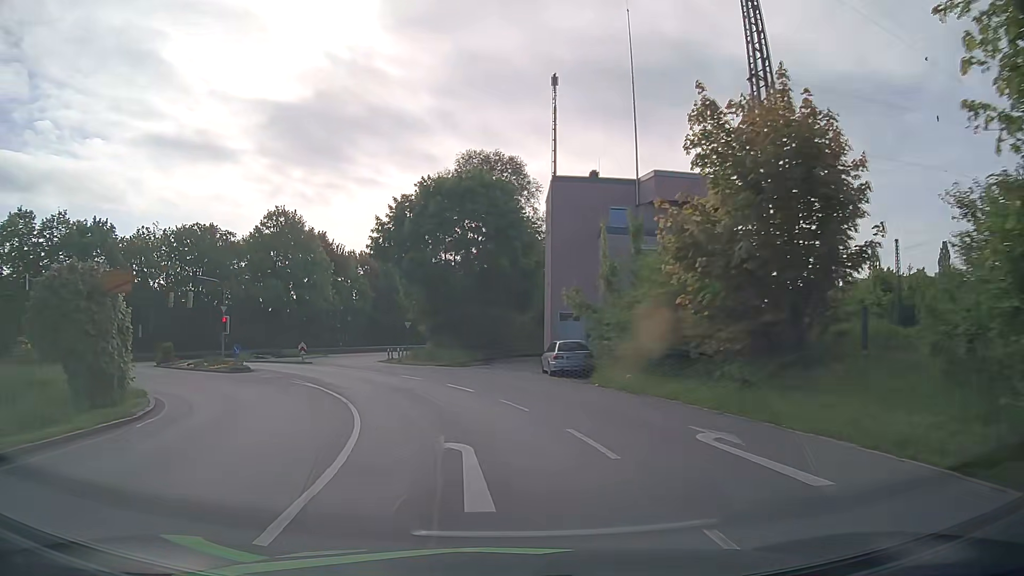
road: tertiary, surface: asphalt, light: Day
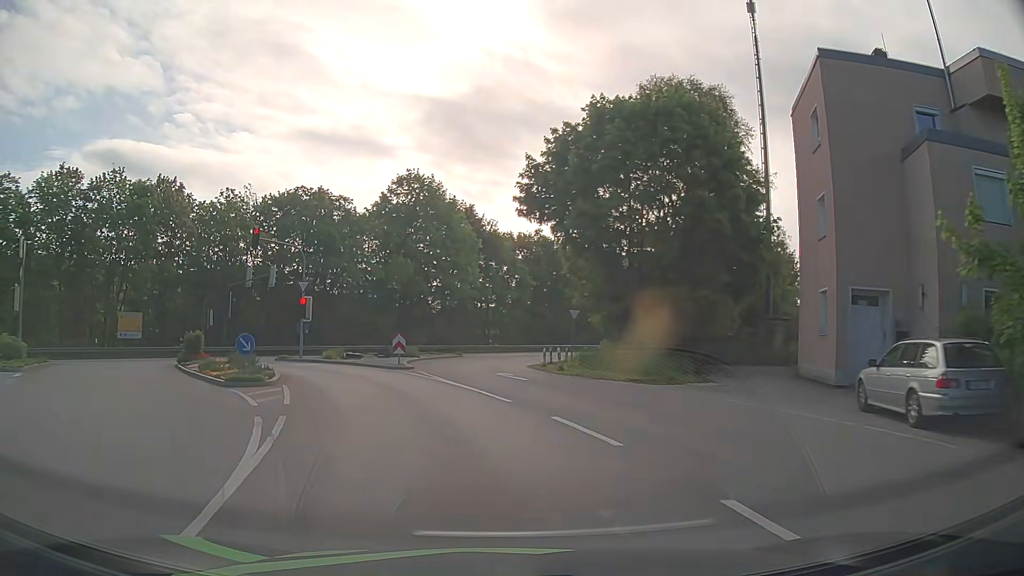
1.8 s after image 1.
(-2.0, +16.6) m; -14°
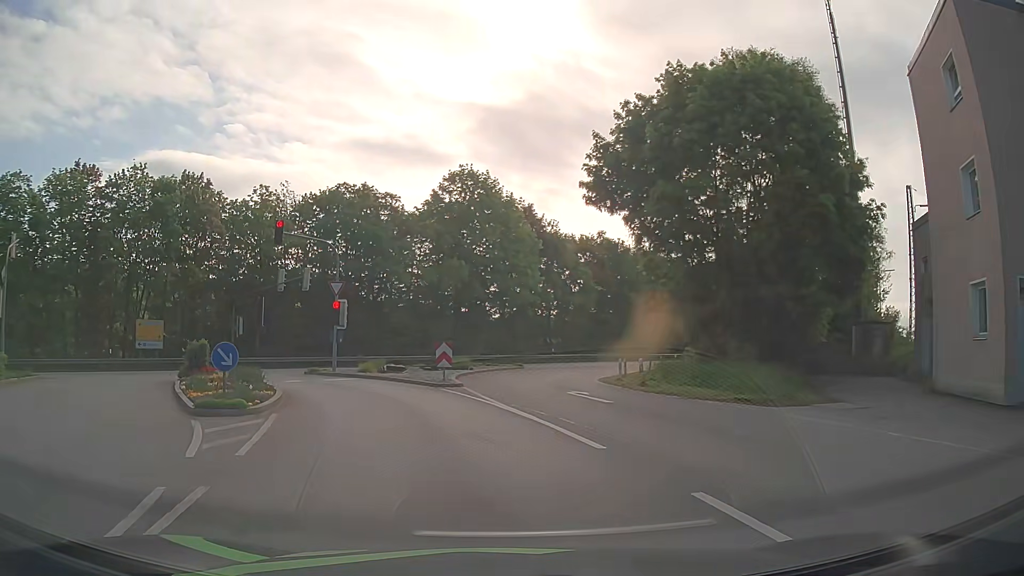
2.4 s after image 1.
(-0.2, +5.2) m; -5°
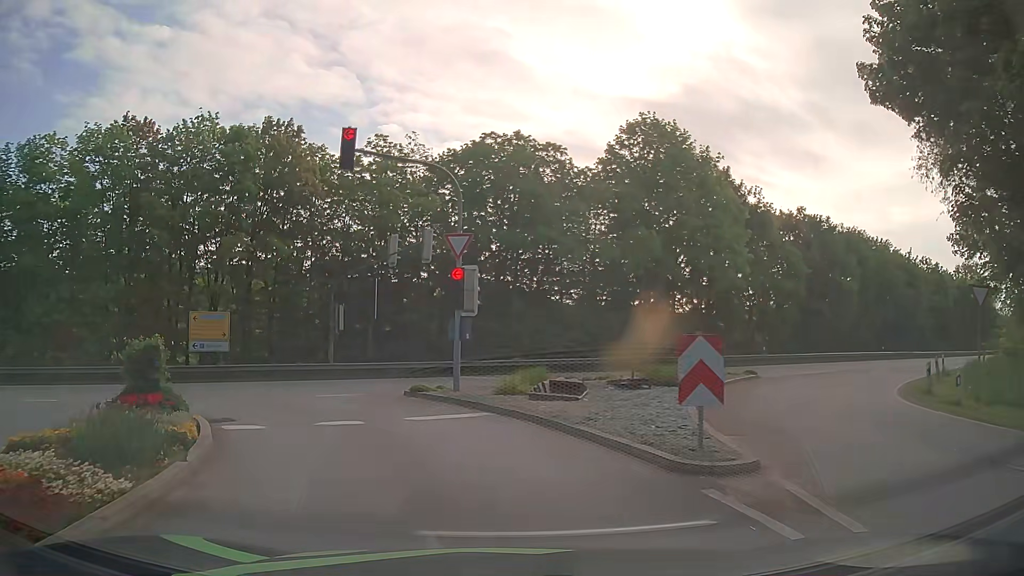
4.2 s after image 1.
(-1.7, +13.5) m; -14°
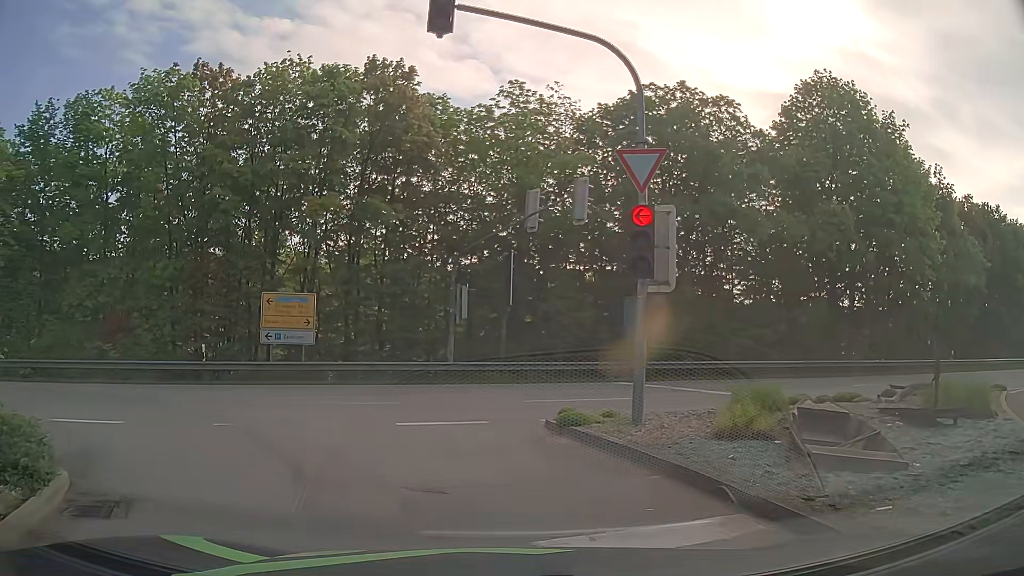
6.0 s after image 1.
(-0.8, +7.4) m; -15°
(-3, +9) (-10, +16) (-20, +18) (-30, +16) (-40, +14) (-49, +12) (-59, +9) (-69, +7) (-79, +5) (-88, +3) m
